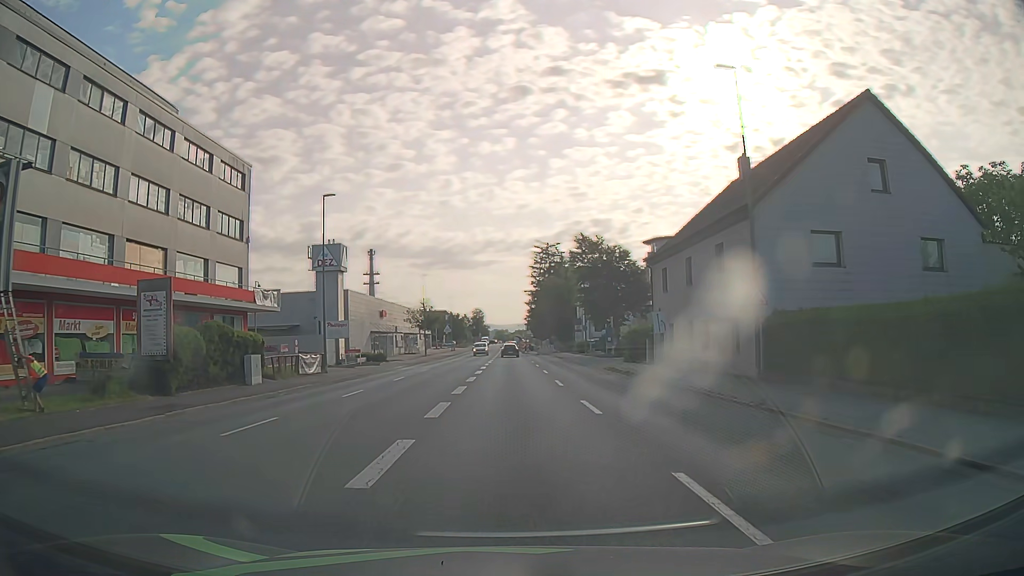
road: tertiary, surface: asphalt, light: Day
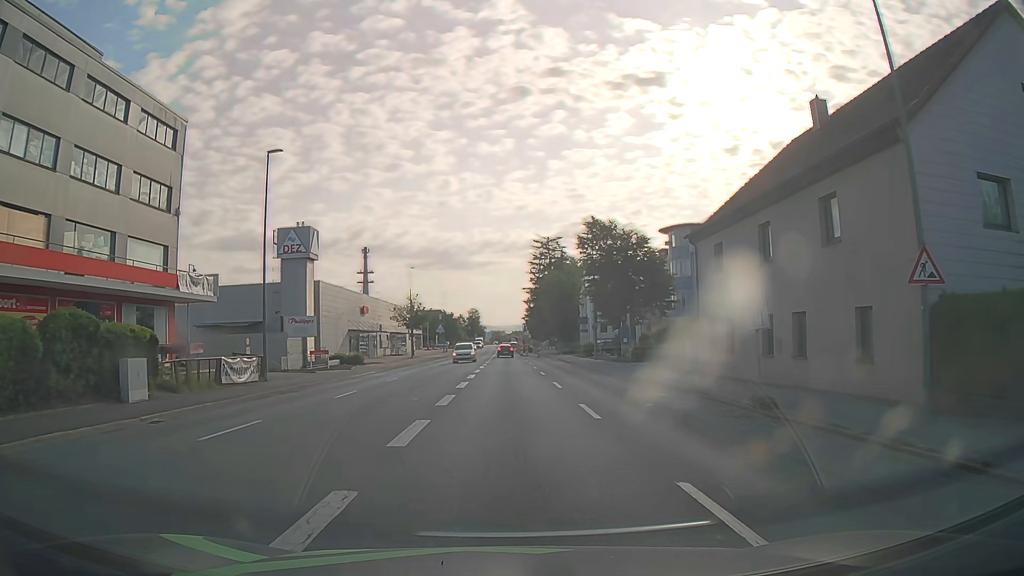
(0.0, +9.5) m; 0°
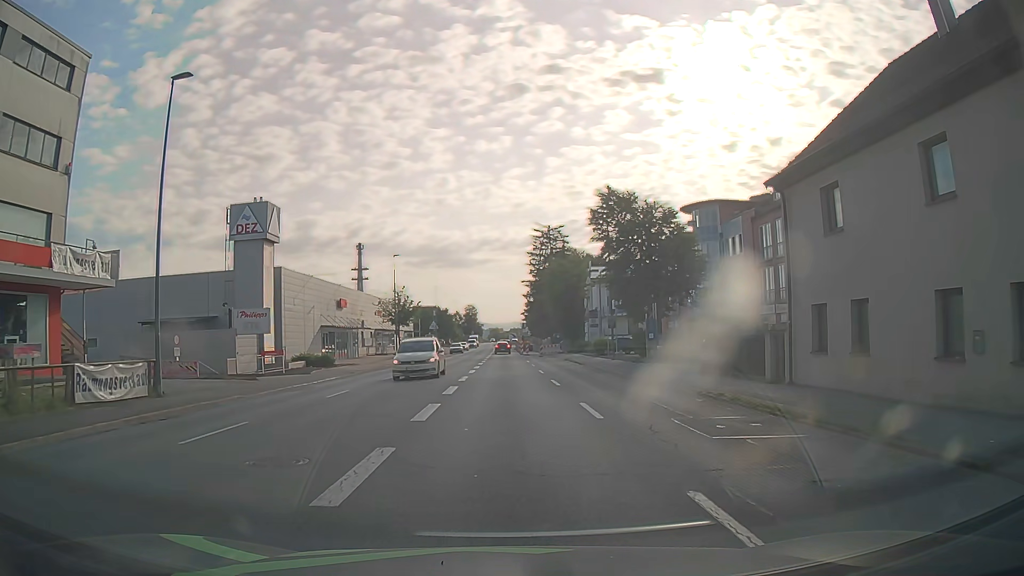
(+0.1, +9.6) m; 0°
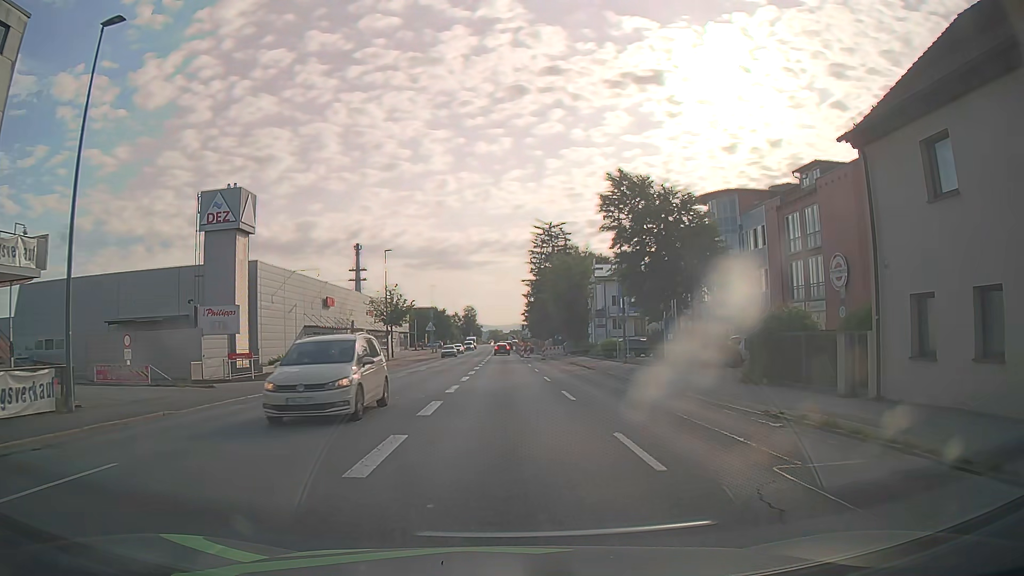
(0.0, +4.8) m; 0°
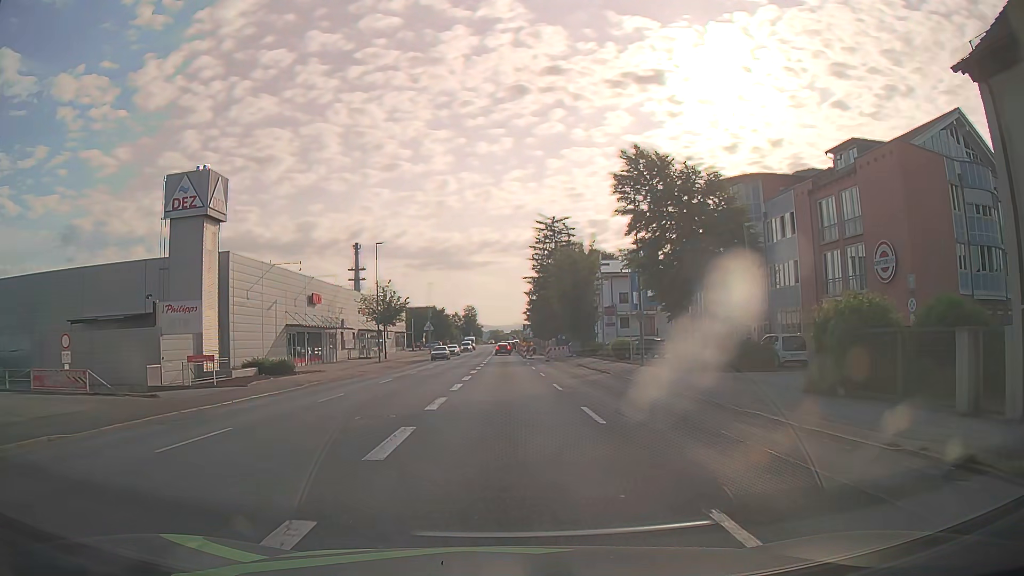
(0.0, +4.9) m; 0°
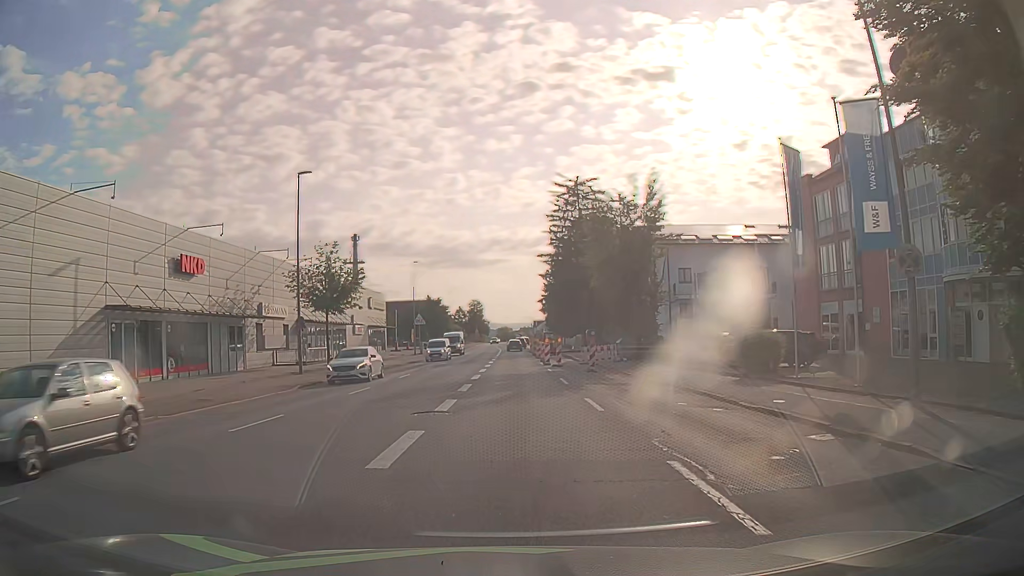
(-0.2, +24.8) m; -1°
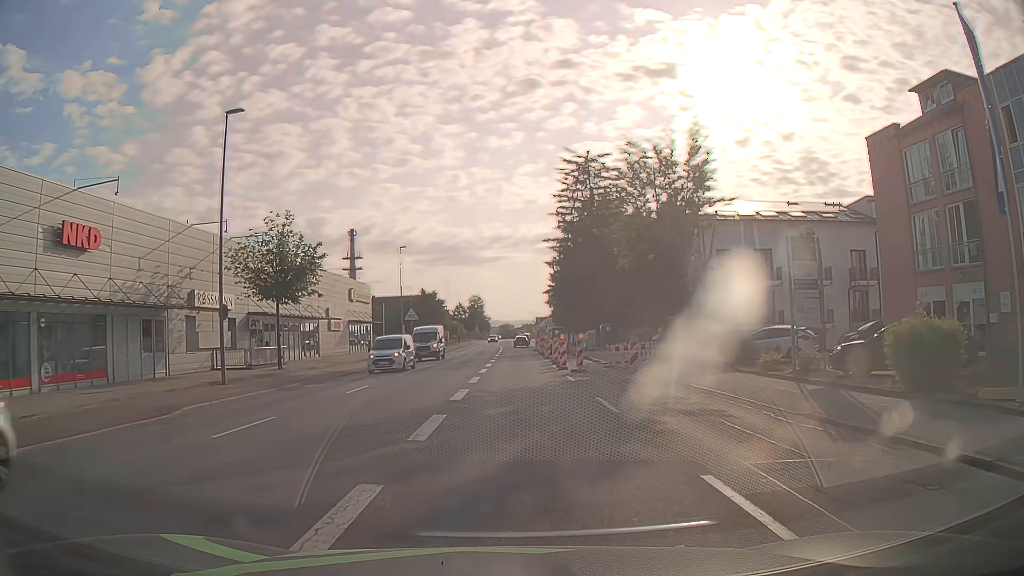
(0.0, +10.0) m; +1°
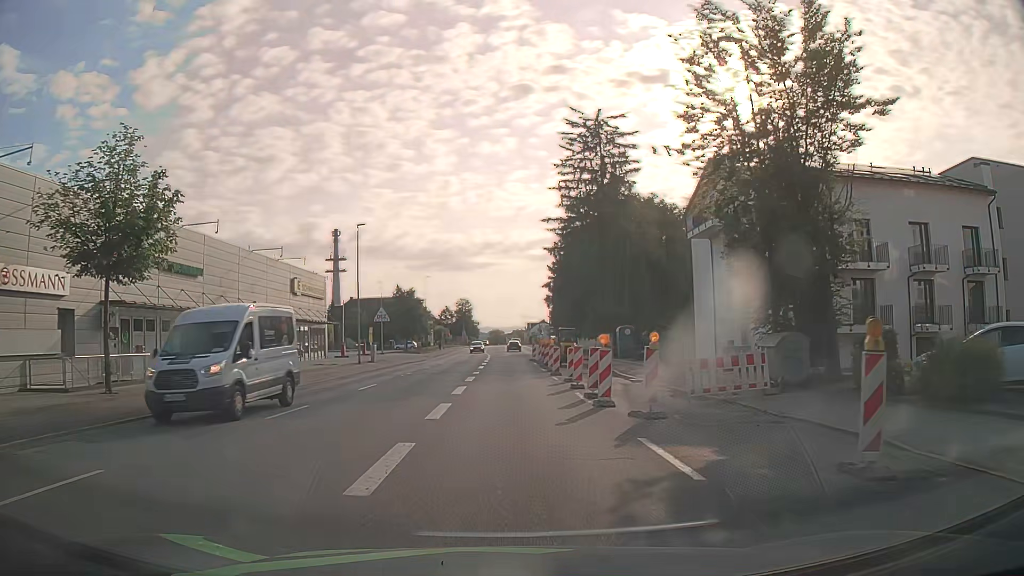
(-0.1, +15.2) m; +1°
(0, +10) (0, +20) (0, +30) (-1, +40) (-1, +50) (-1, +60) (-1, +70) (-2, +80) (-2, +90) (-2, +100) m
